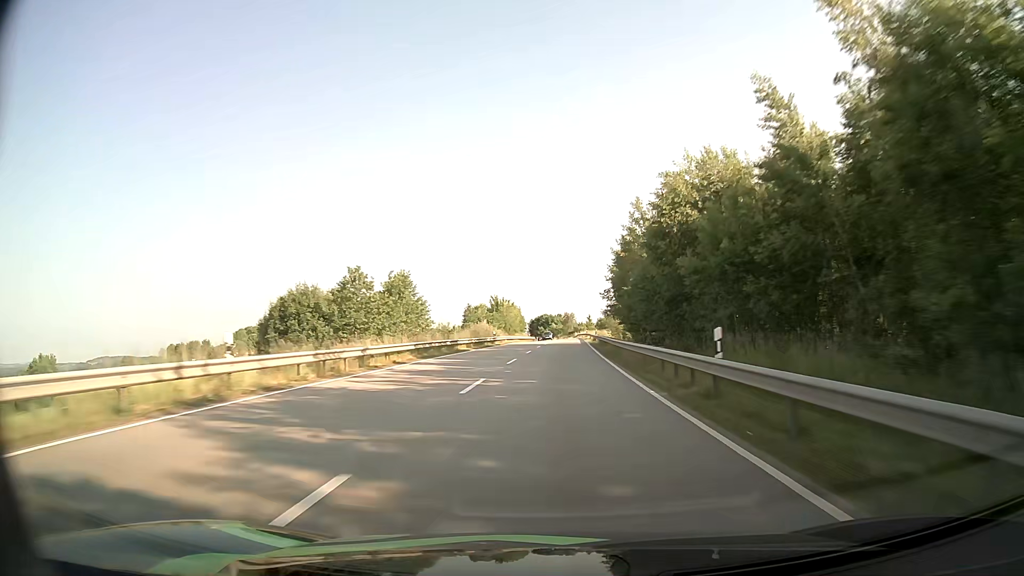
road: primary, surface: asphalt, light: Day
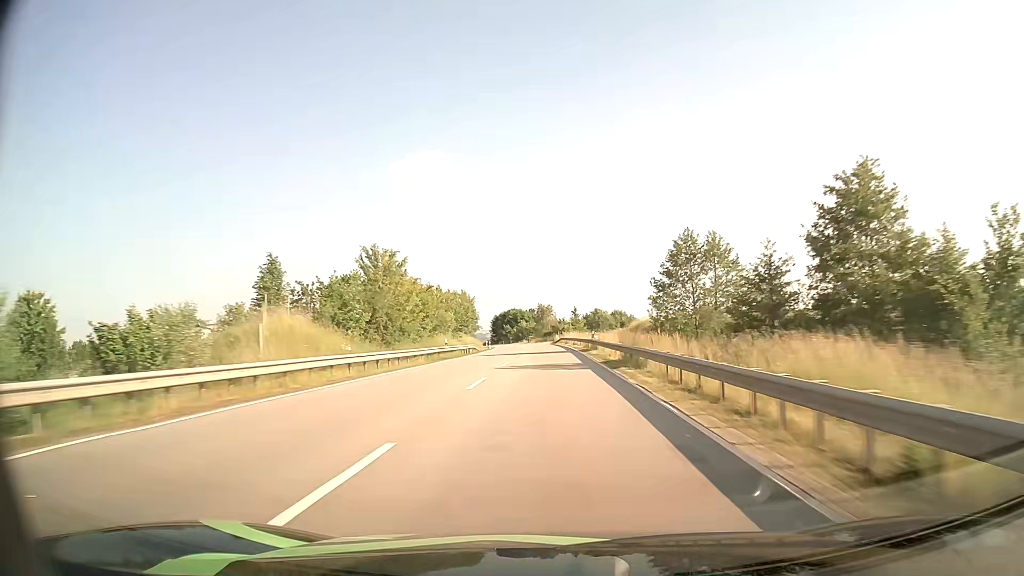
(+1.6, +70.0) m; +2°
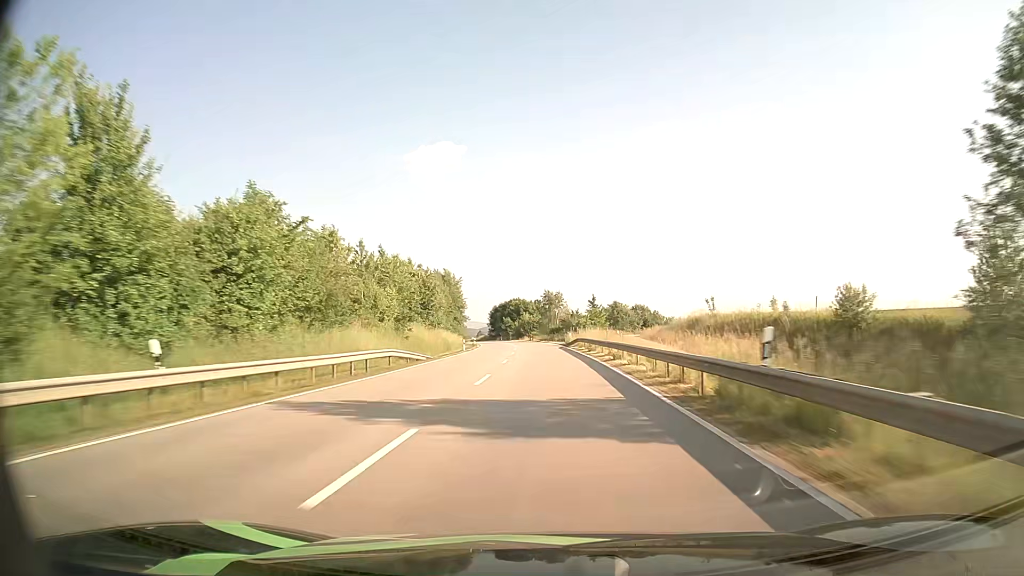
(-0.1, +35.0) m; -1°
(0, +10) (0, +20) (0, +30) (-1, +40) (-1, +50) (-1, +60) (-2, +70) (-3, +80) (-4, +90) (-5, +100) m
